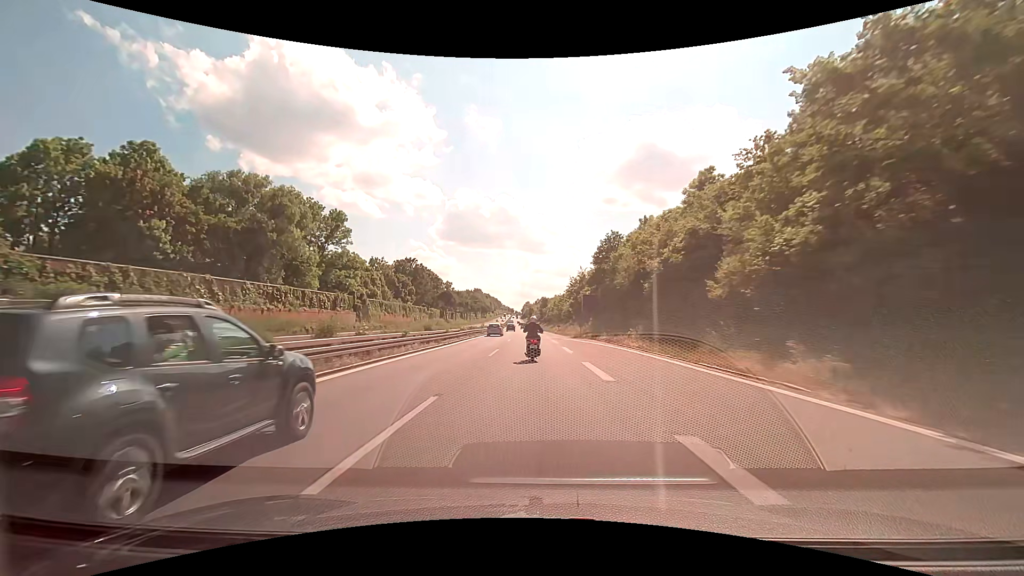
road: motorway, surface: asphalt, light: Day
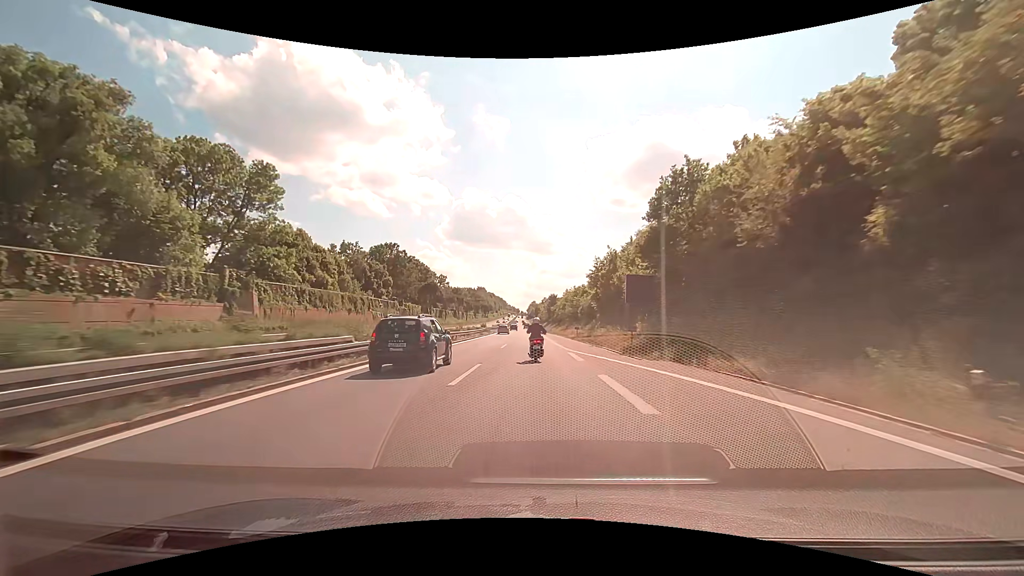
(-0.3, +28.1) m; -1°
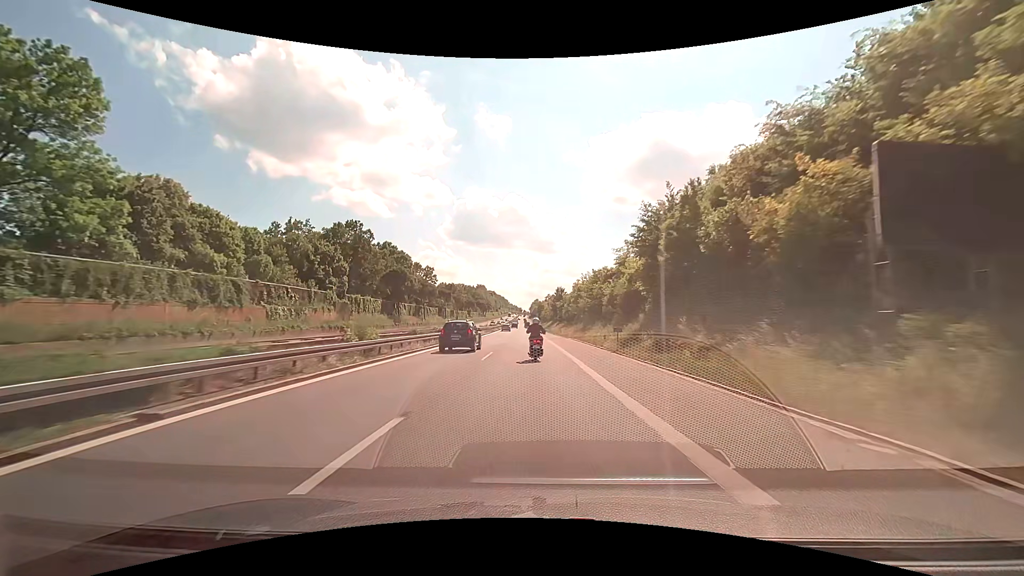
(-0.1, +28.0) m; 0°
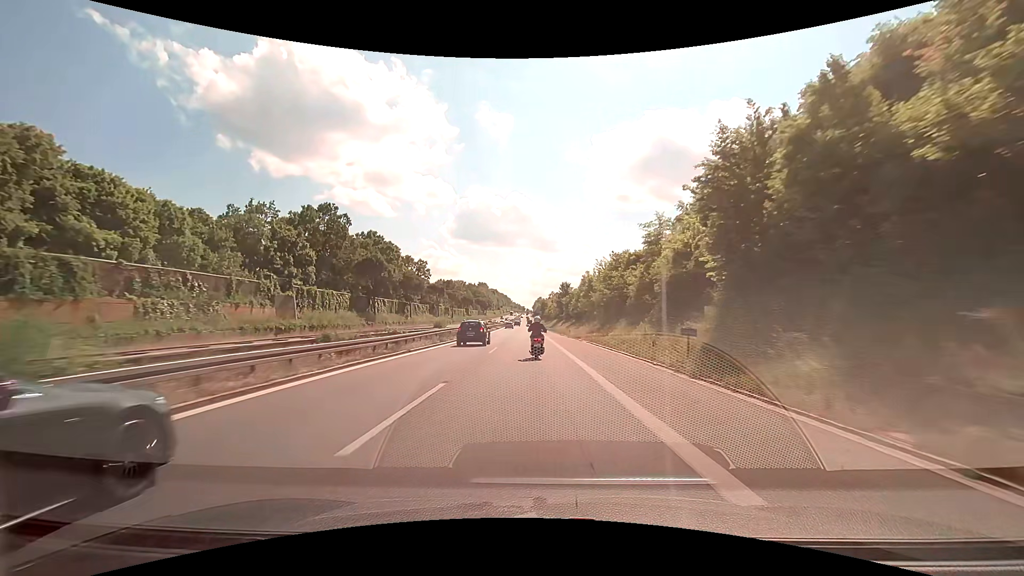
(-0.1, +14.0) m; 0°
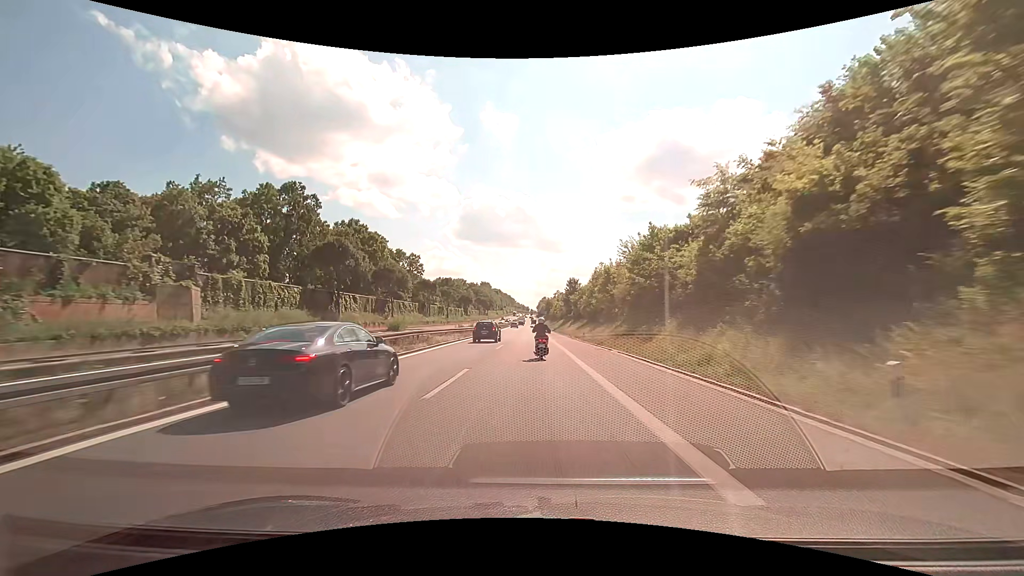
(-0.1, +14.1) m; -1°
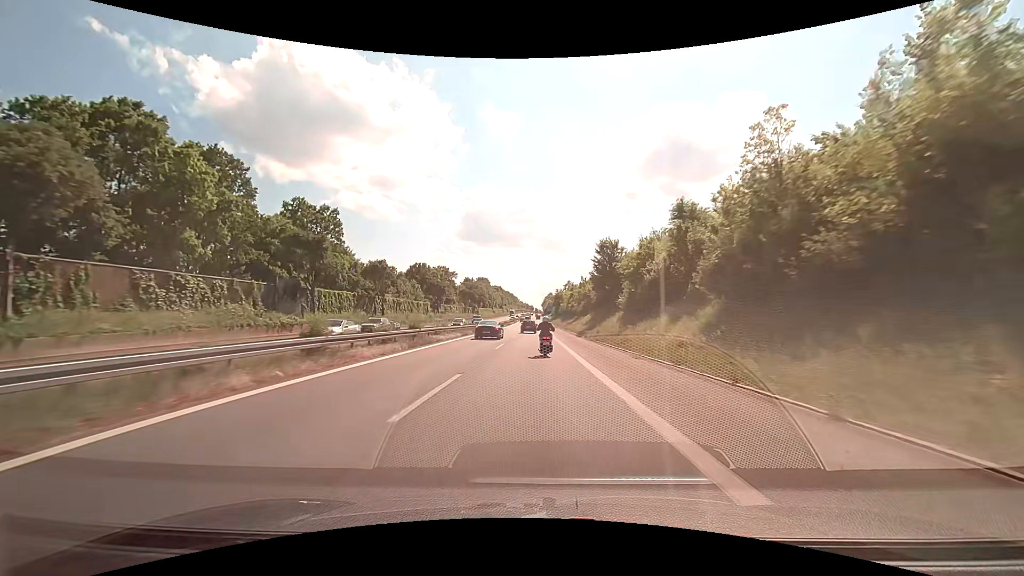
(-0.5, +56.5) m; 0°
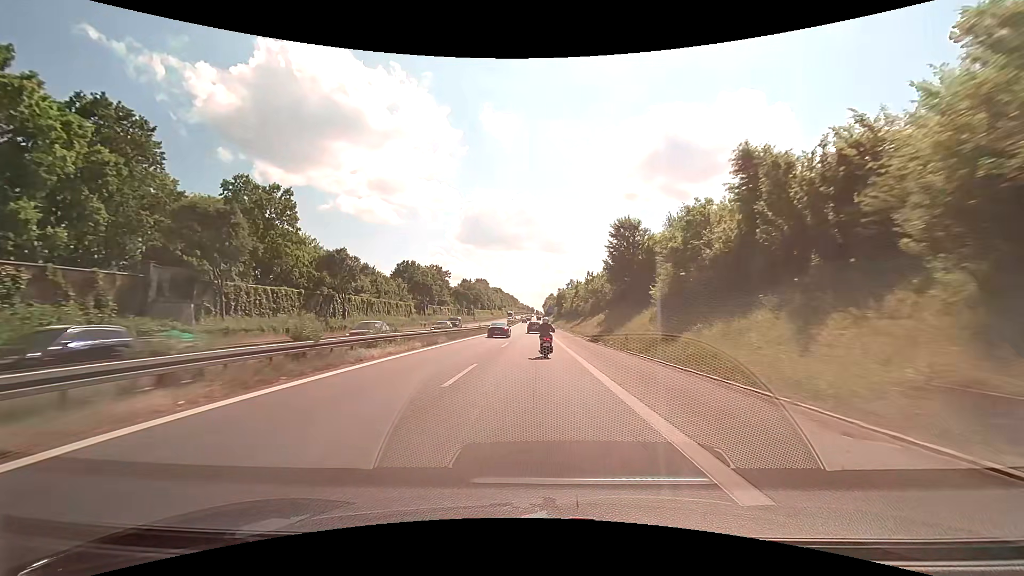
(0.0, +14.2) m; 0°
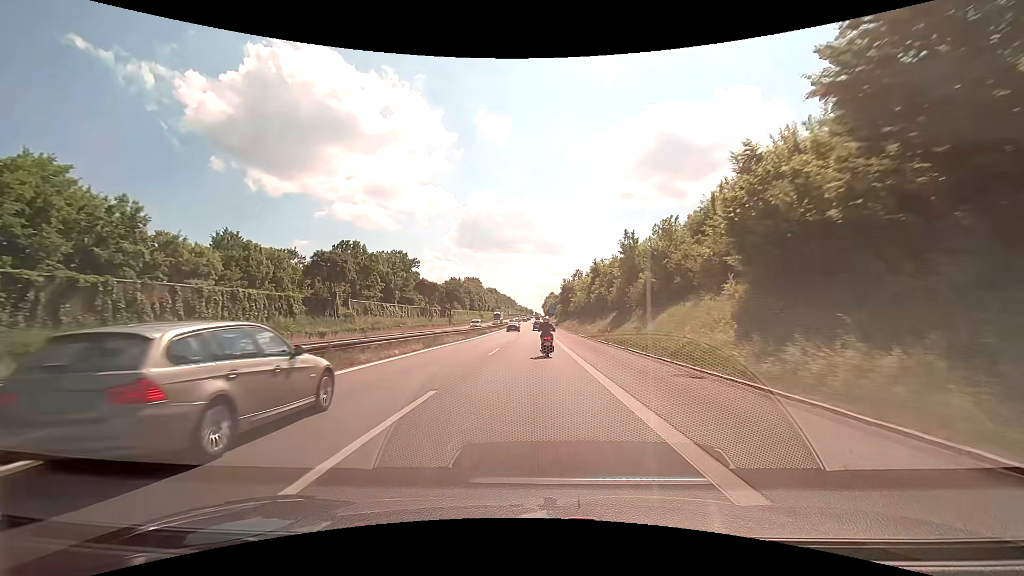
(0.0, +42.6) m; 0°
(0, +10) (0, +20) (0, +30) (0, +40) (0, +50) (0, +60) (0, +70) (0, +80) (0, +90) (0, +100) m
